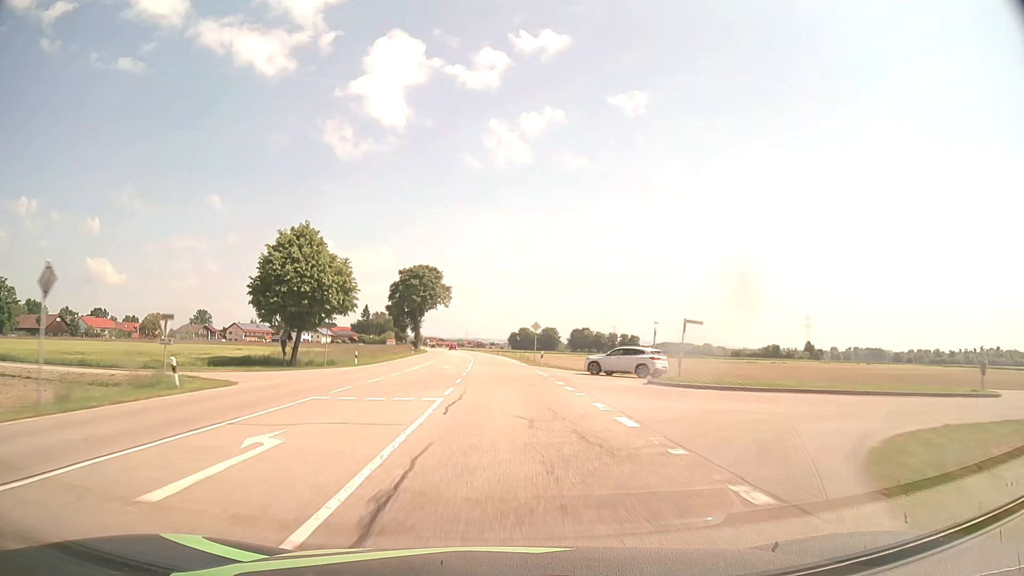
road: secondary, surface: asphalt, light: Day
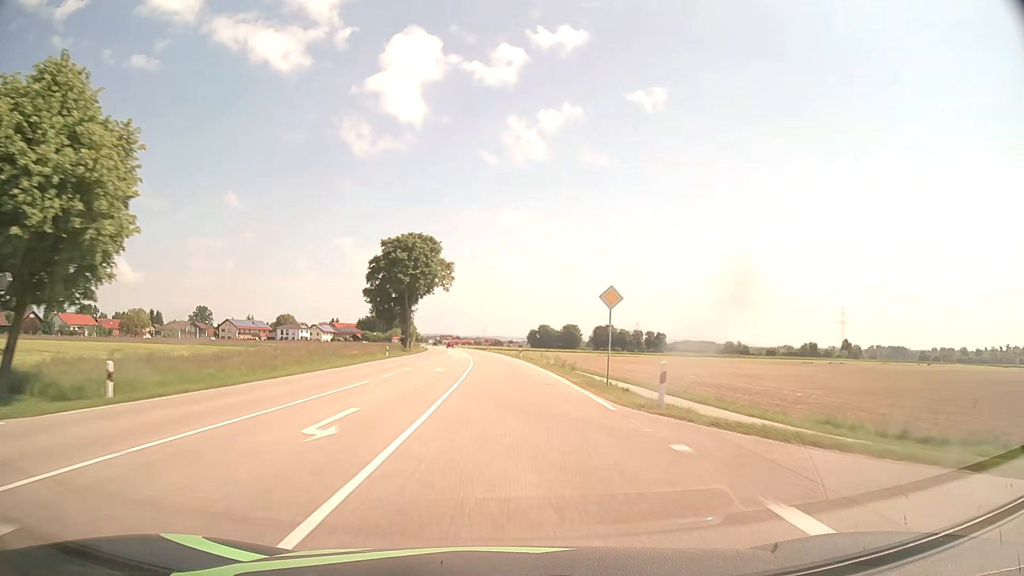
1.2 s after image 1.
(-0.5, +31.6) m; -2°
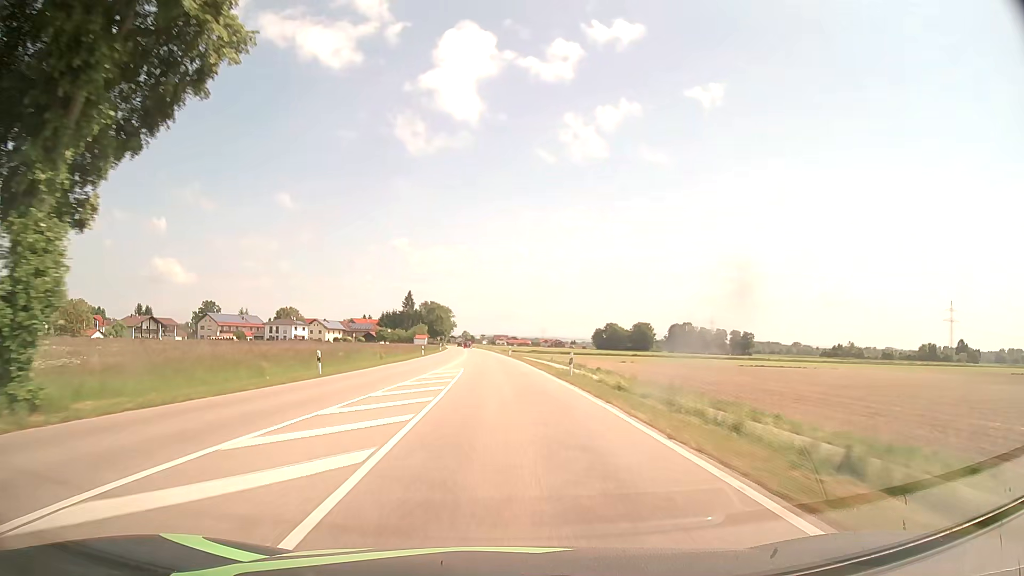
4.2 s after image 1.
(-2.9, +77.6) m; -5°
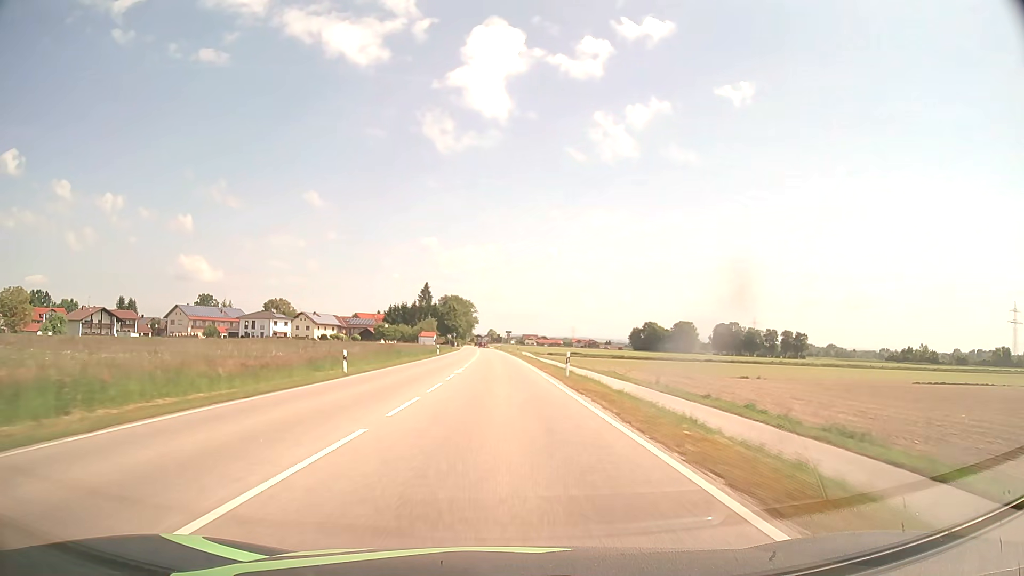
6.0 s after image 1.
(-0.9, +43.8) m; -3°
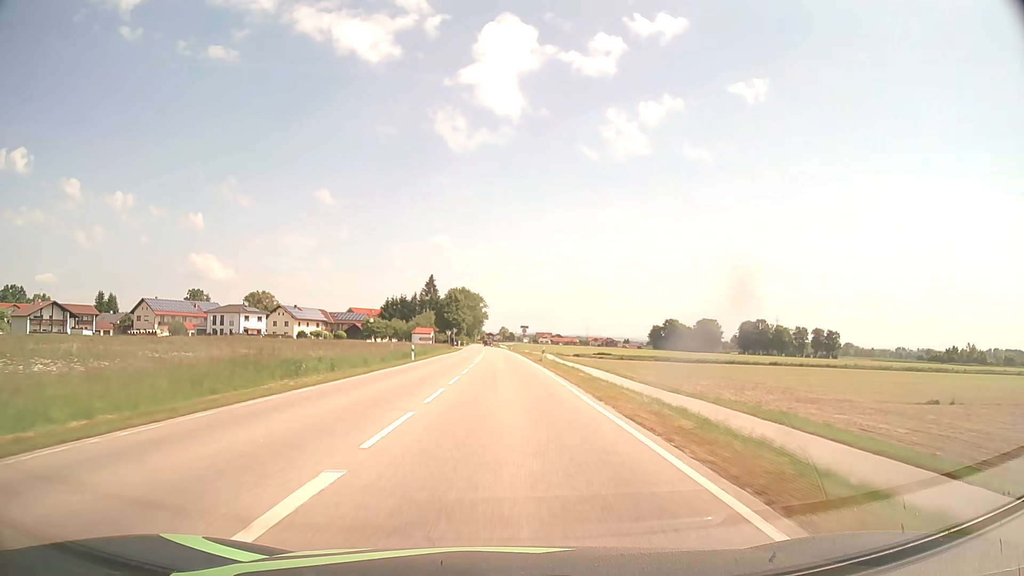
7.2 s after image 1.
(-0.3, +27.9) m; -1°
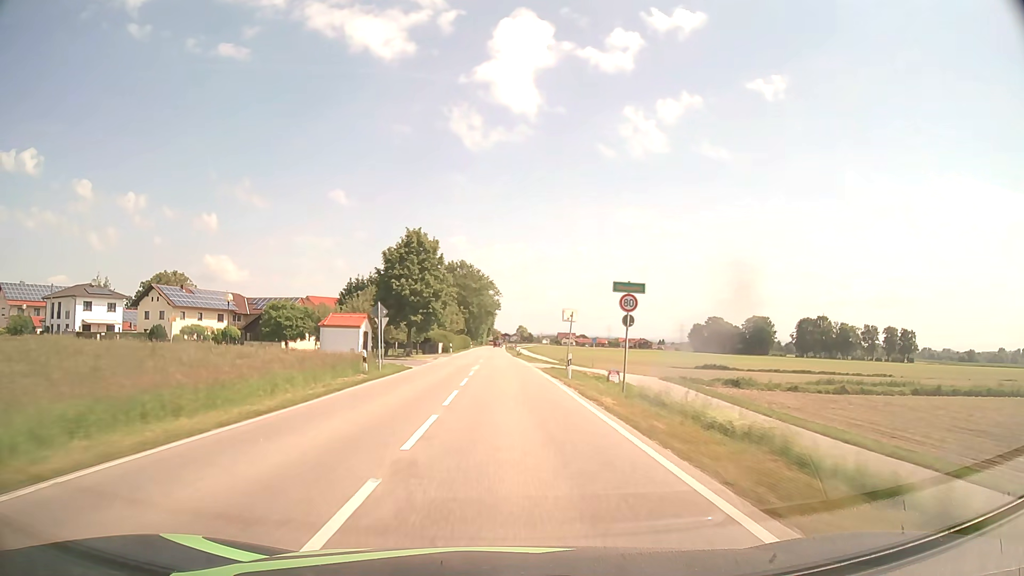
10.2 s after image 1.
(-0.9, +66.0) m; -1°
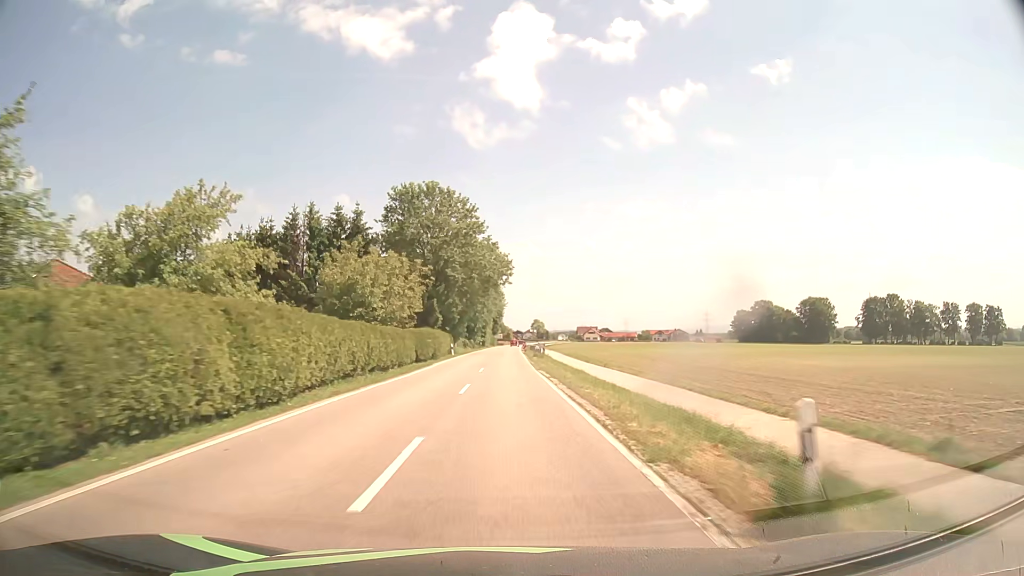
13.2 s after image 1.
(-0.6, +63.8) m; -1°
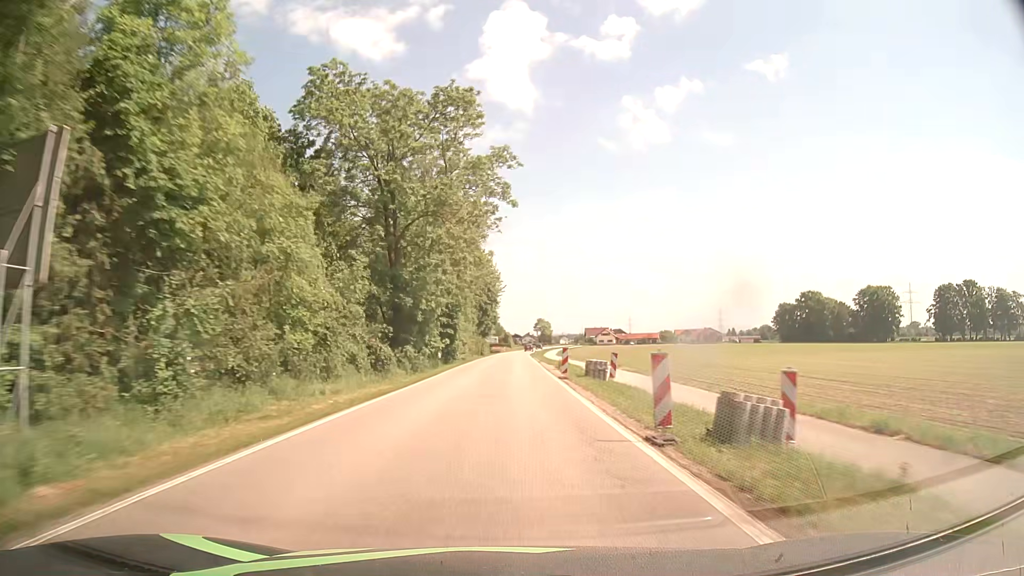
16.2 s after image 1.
(-0.4, +62.8) m; 0°
(0, +10) (0, +20) (0, +30) (0, +40) (0, +50) (+1, +60) (+1, +70) (+1, +80) (+2, +90) (+2, +100) m
